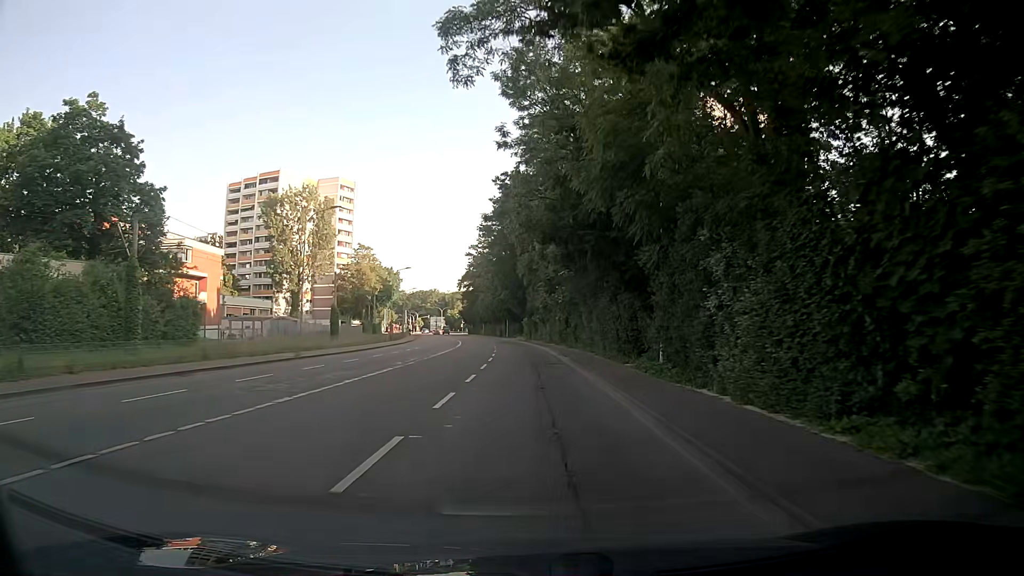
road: secondary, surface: asphalt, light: Day
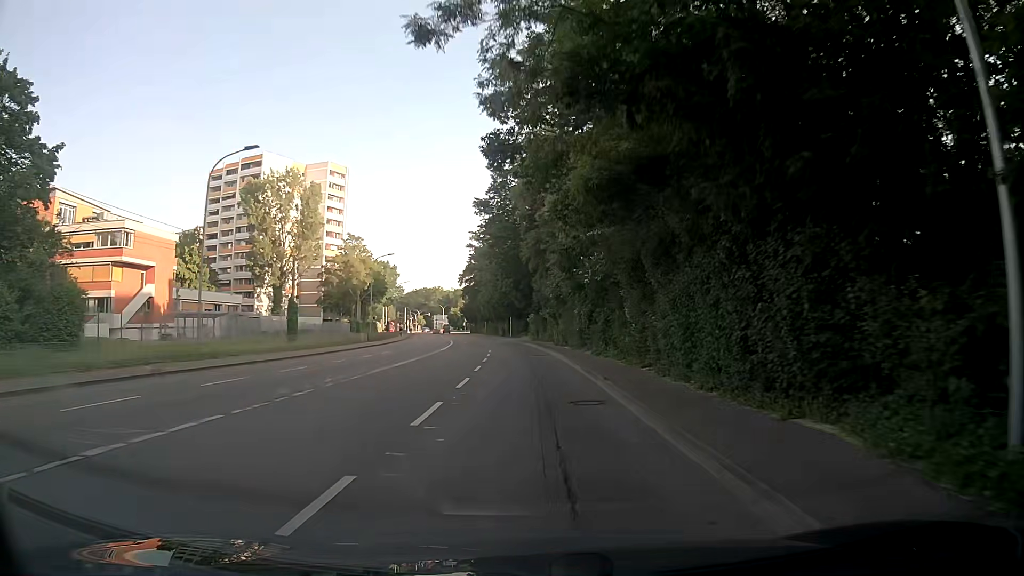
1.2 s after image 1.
(+0.1, +14.5) m; 0°
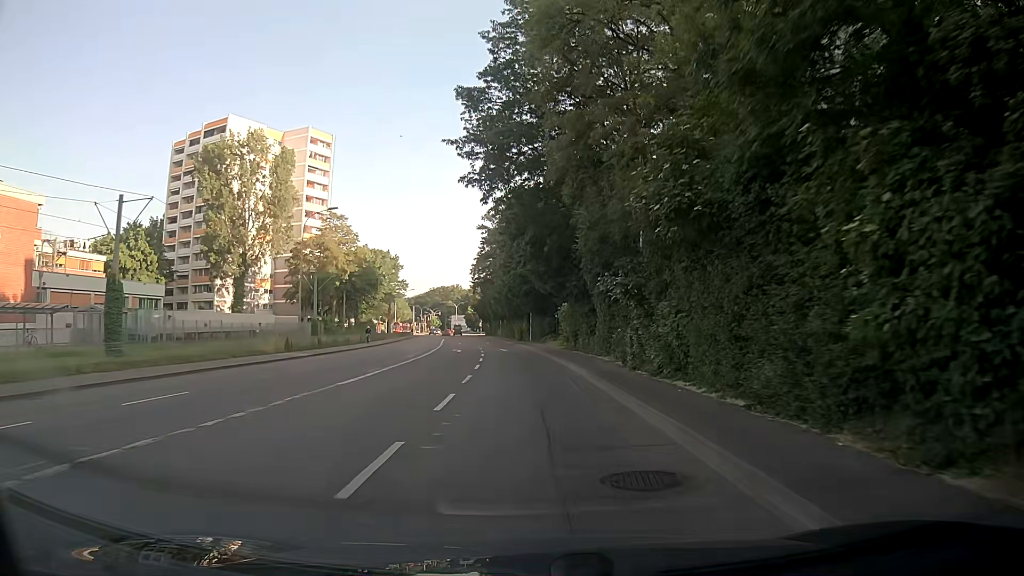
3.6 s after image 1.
(-0.3, +28.7) m; 0°
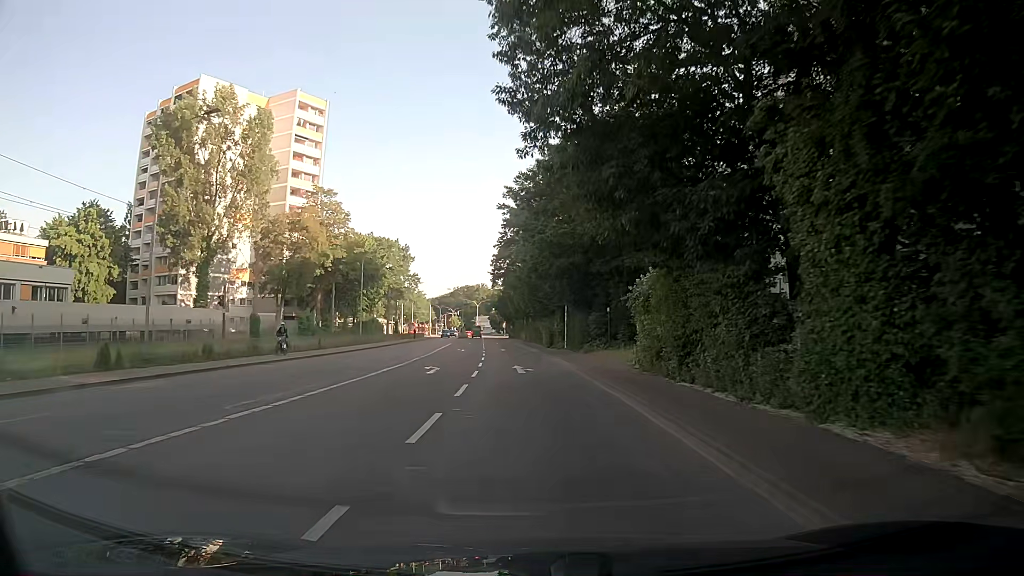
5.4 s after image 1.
(-0.9, +21.4) m; -3°
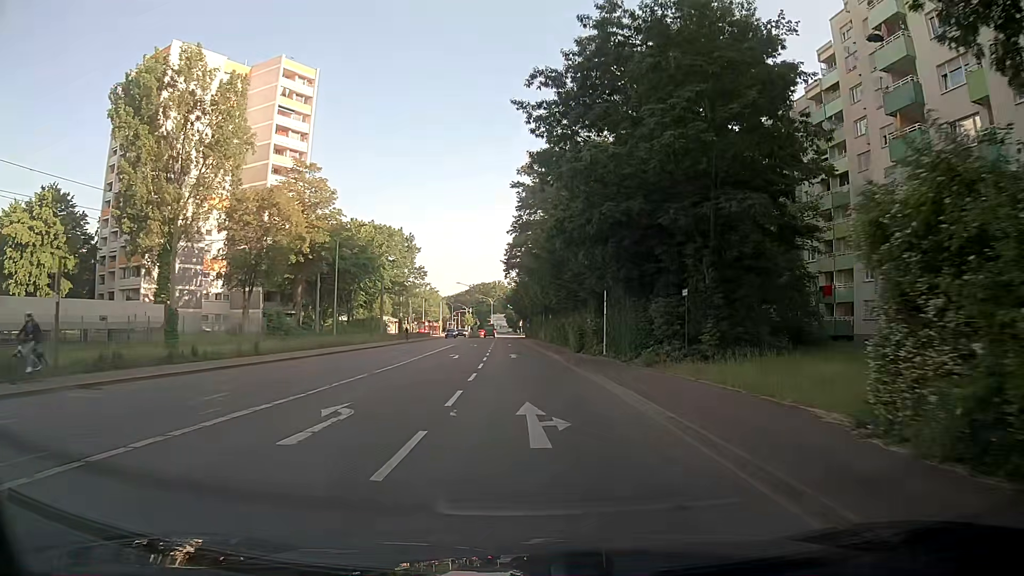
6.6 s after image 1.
(-0.3, +14.2) m; -2°
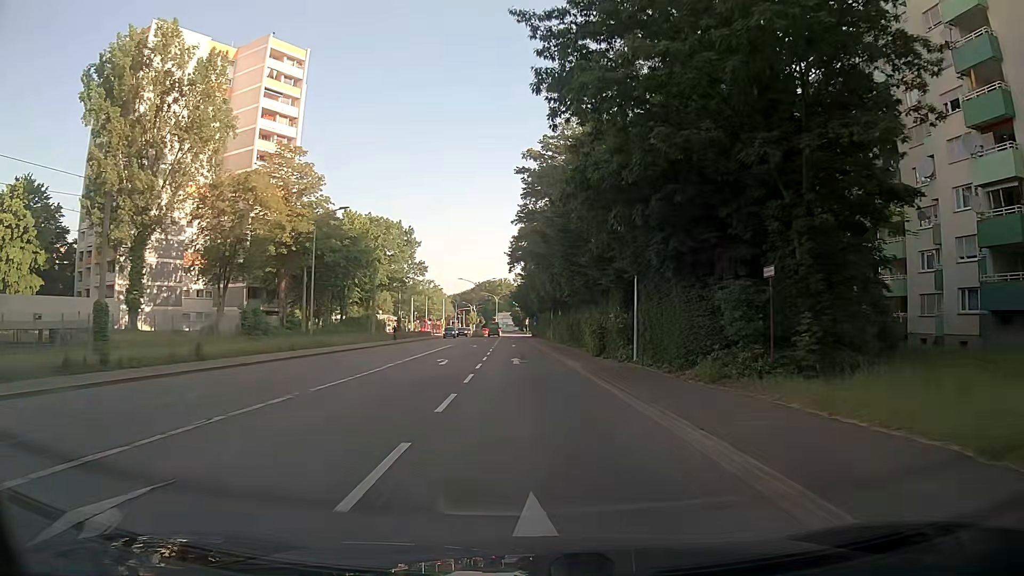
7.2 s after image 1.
(0.0, +7.1) m; 0°
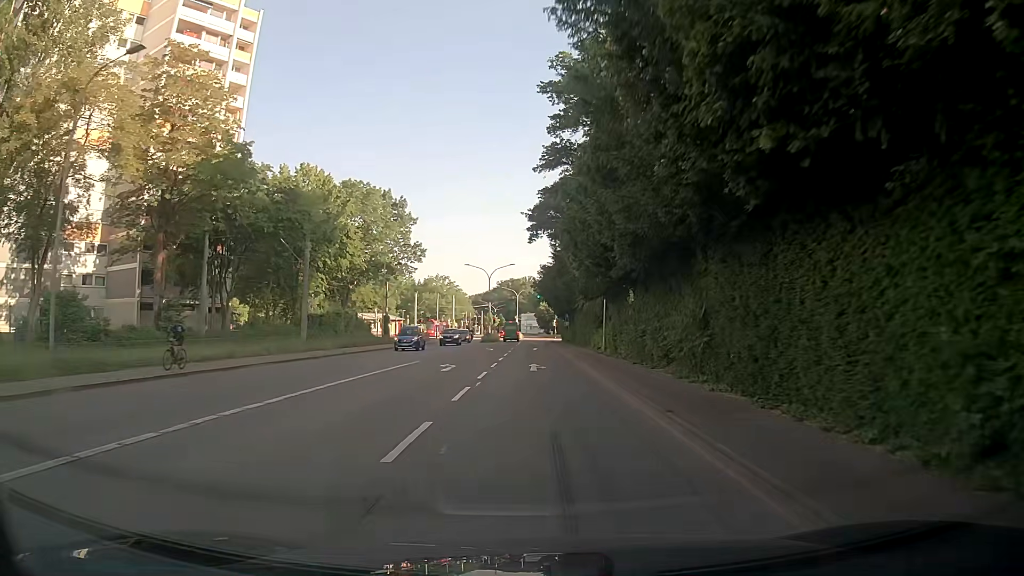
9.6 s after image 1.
(-0.7, +28.3) m; -3°
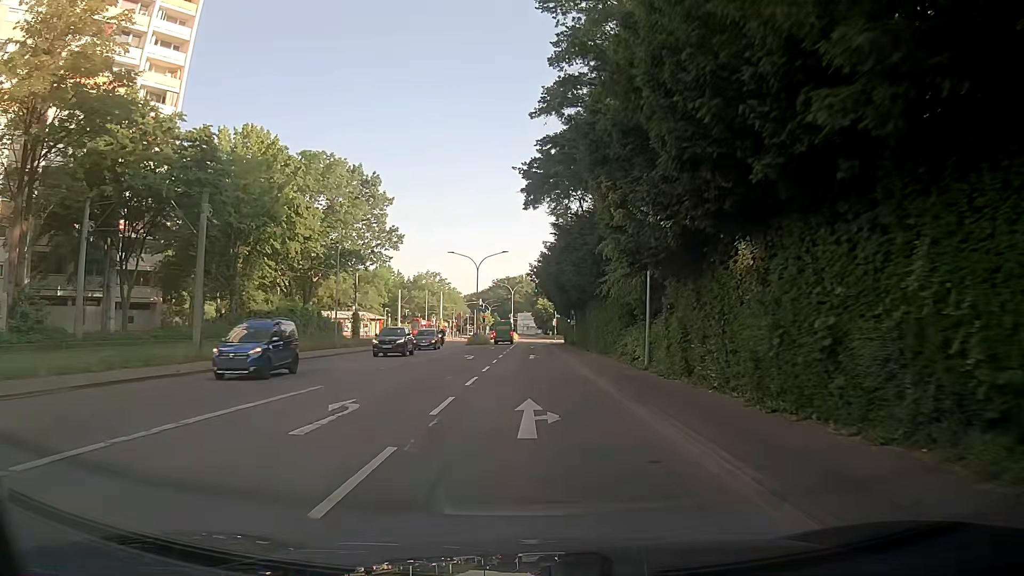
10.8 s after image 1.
(0.0, +14.1) m; 0°
